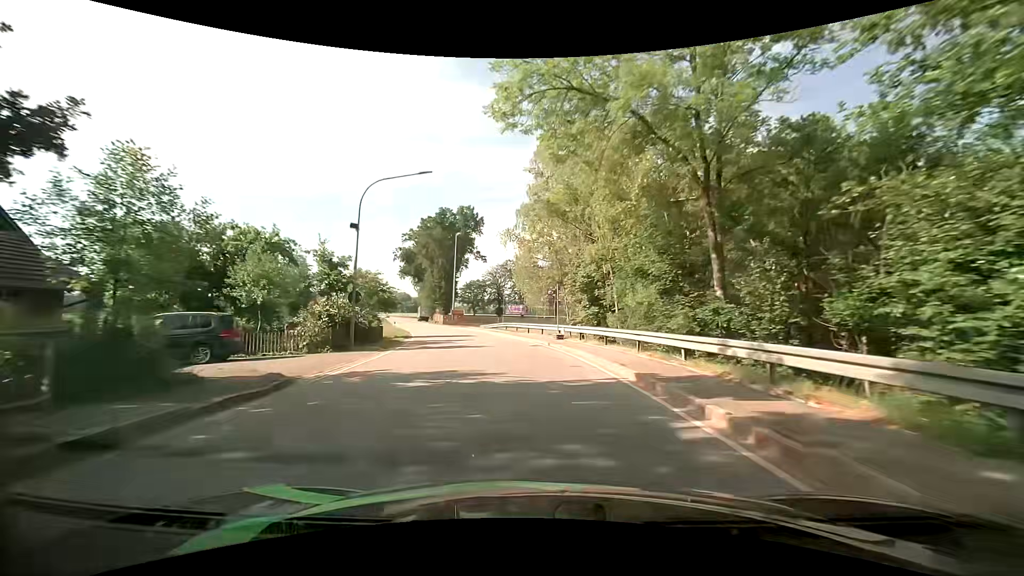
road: tertiary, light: Day
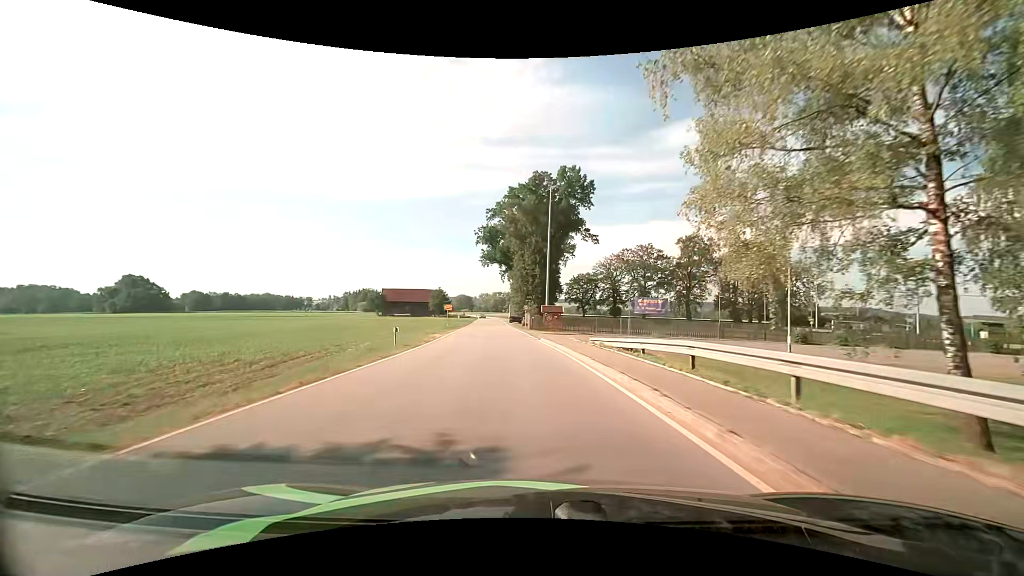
(-3.4, +32.6) m; -13°
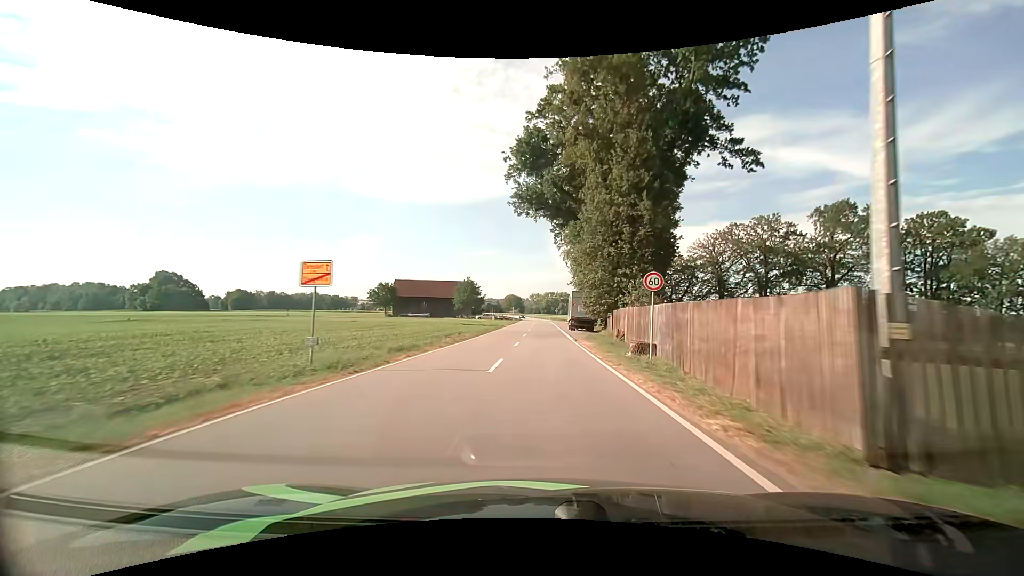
(-3.4, +46.7) m; -6°
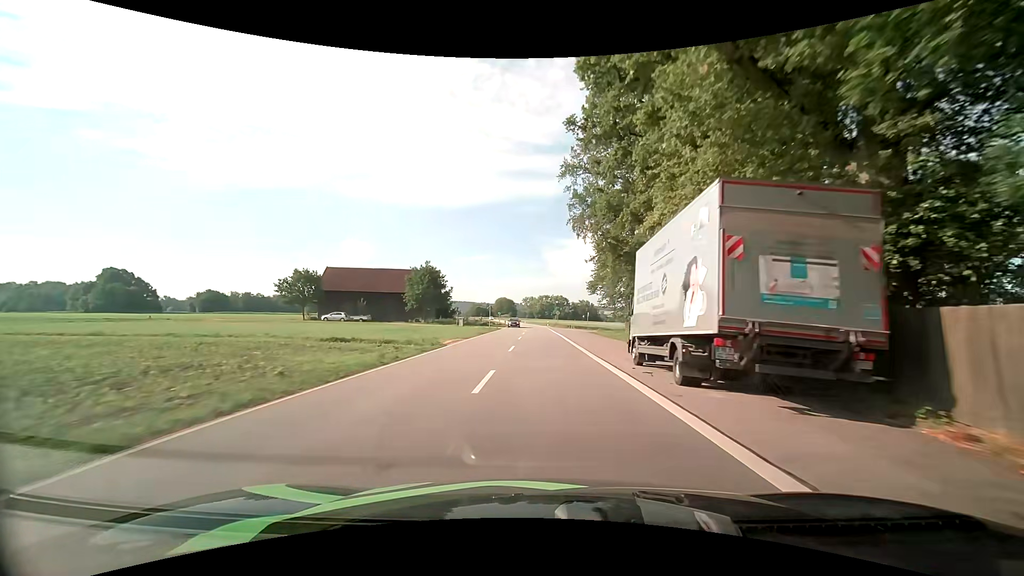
(-0.1, +39.5) m; 0°
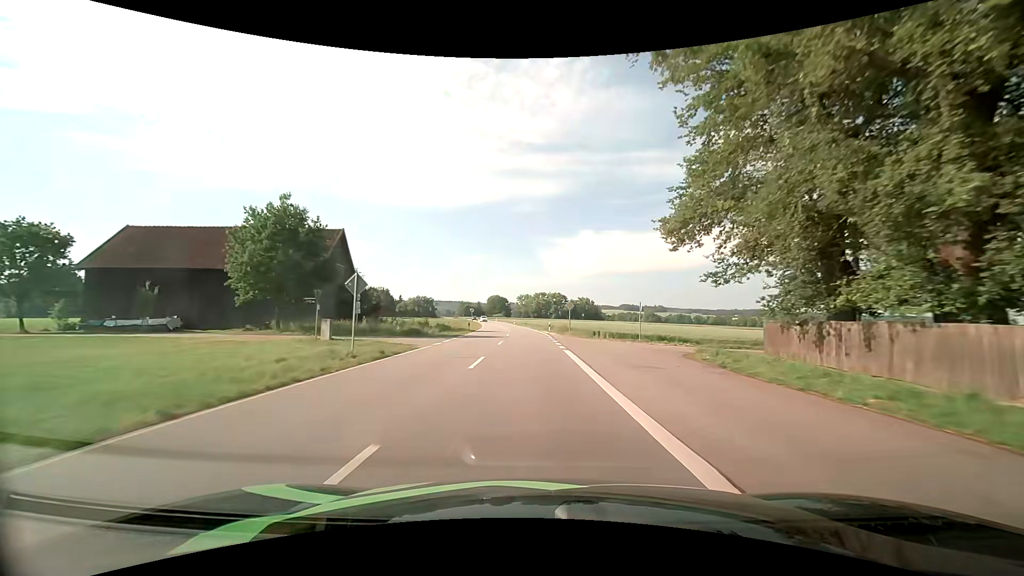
(+1.0, +43.8) m; +2°
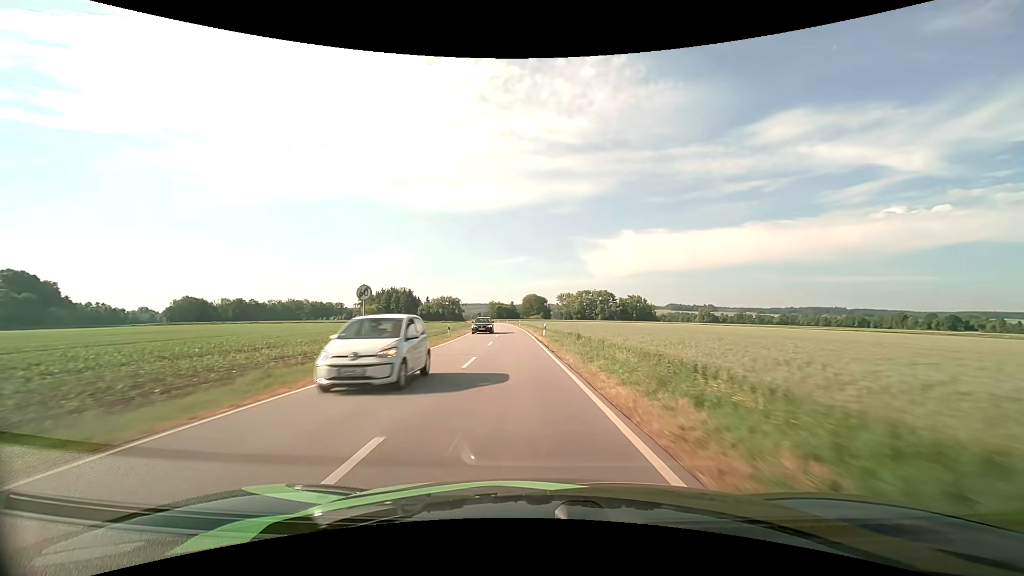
(-2.2, +60.0) m; -5°
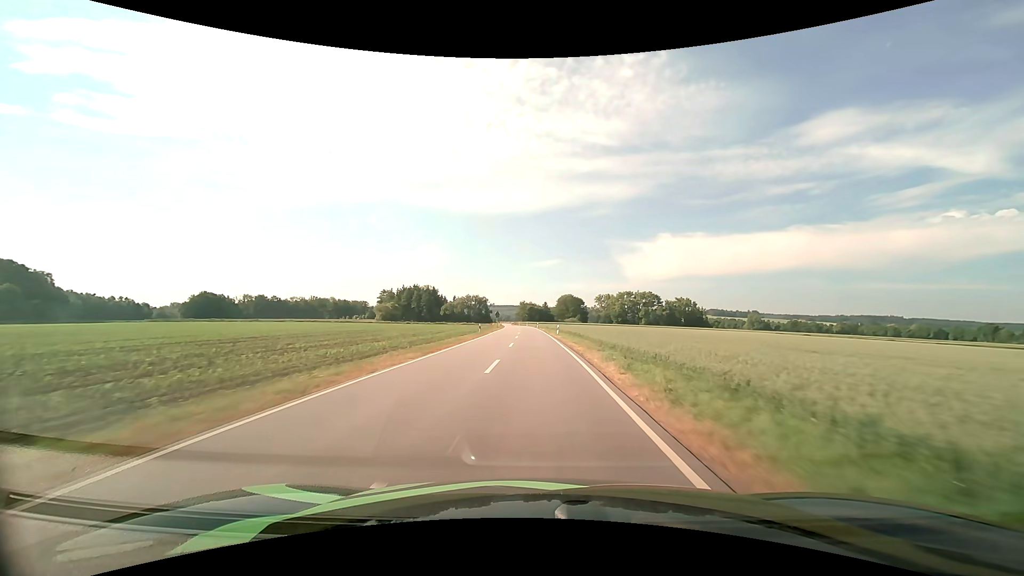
(-1.9, +37.8) m; -4°
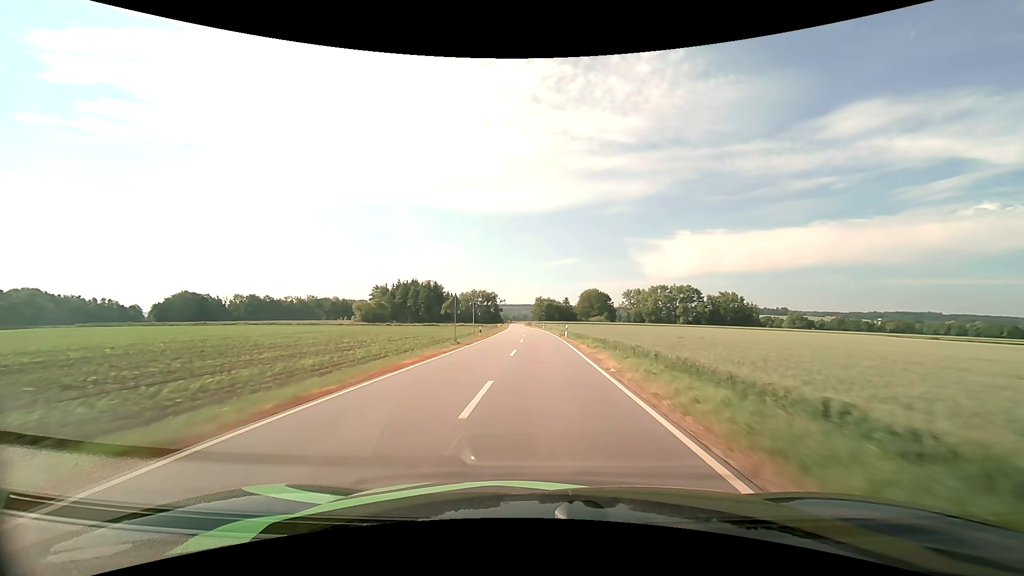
(-0.9, +53.5) m; -2°
(0, +10) (0, +20) (0, +30) (0, +40) (-1, +50) (-1, +60) (-1, +70) (-1, +80) (-2, +90) (-2, +100) m
